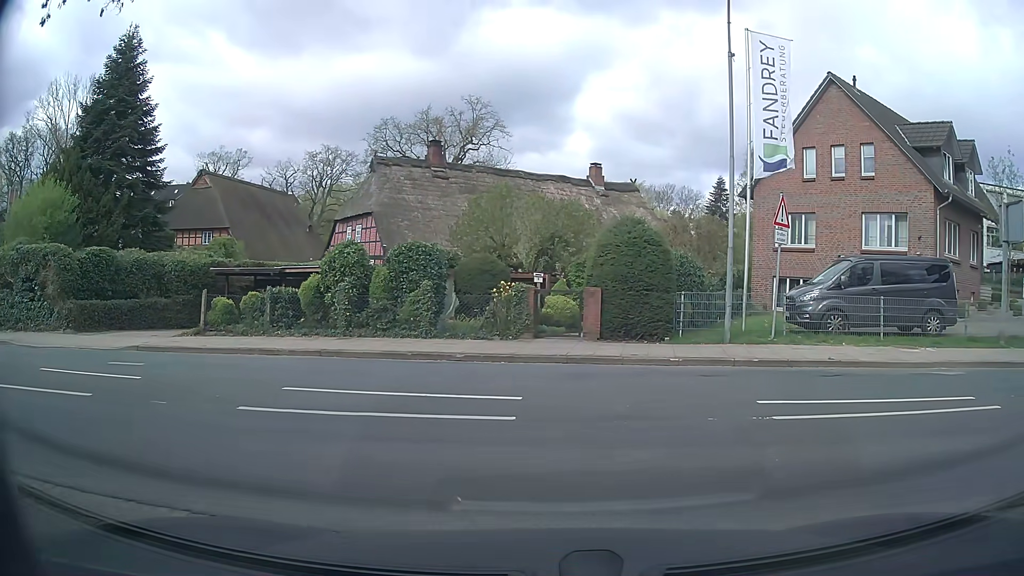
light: Day
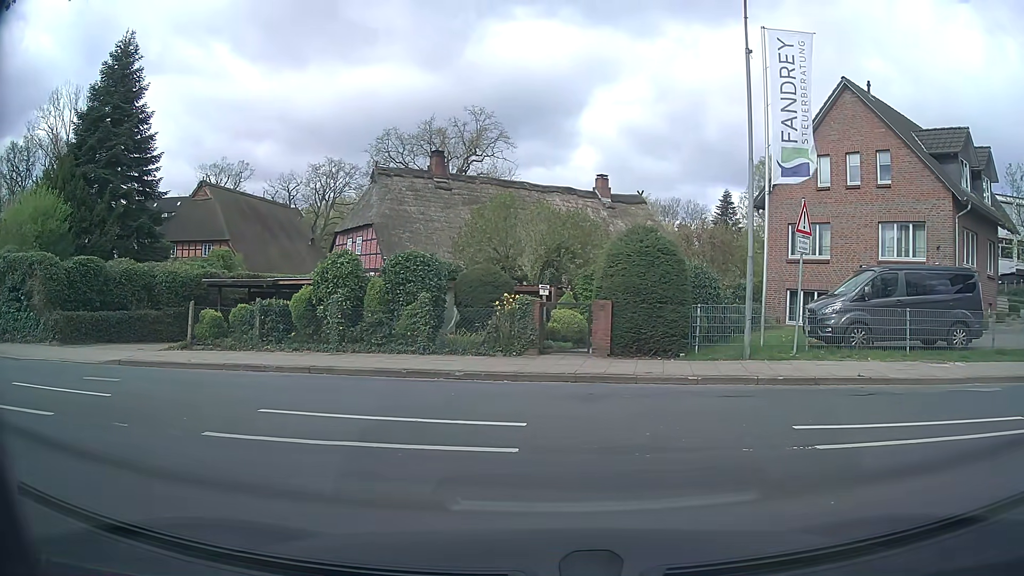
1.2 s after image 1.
(0.0, +1.0) m; 0°
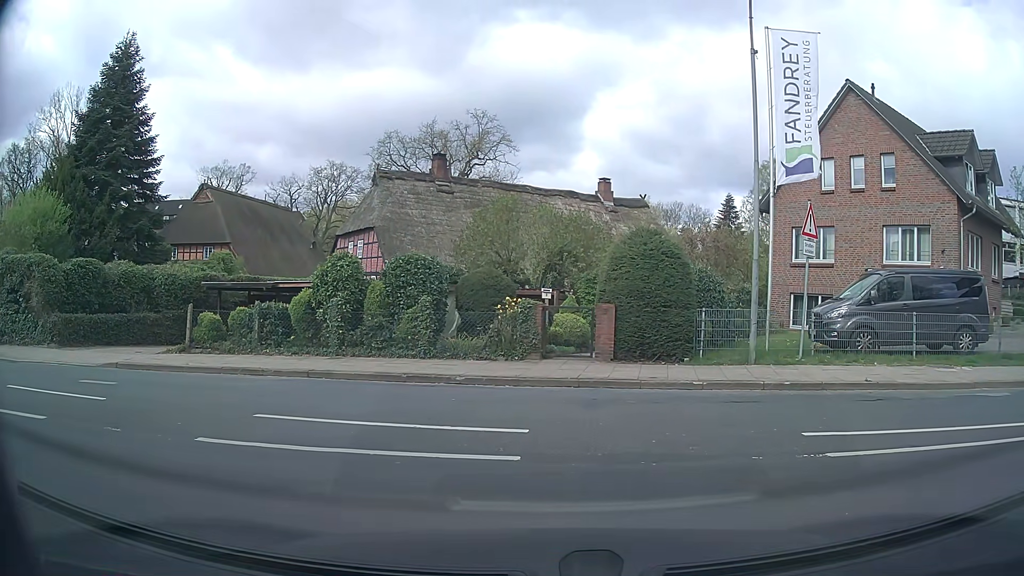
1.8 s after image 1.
(0.0, +0.2) m; 0°
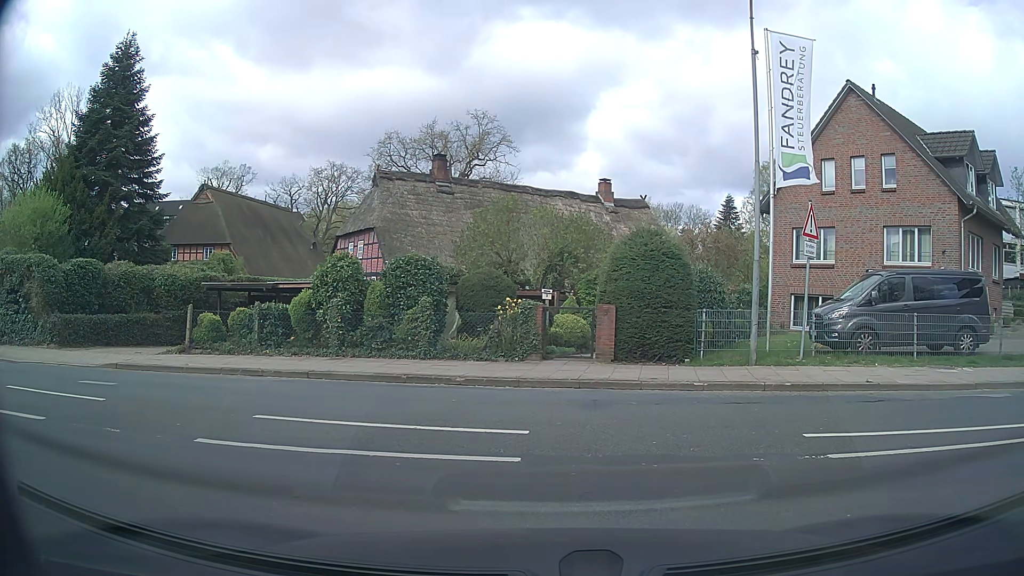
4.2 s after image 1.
(0.0, +0.1) m; 0°
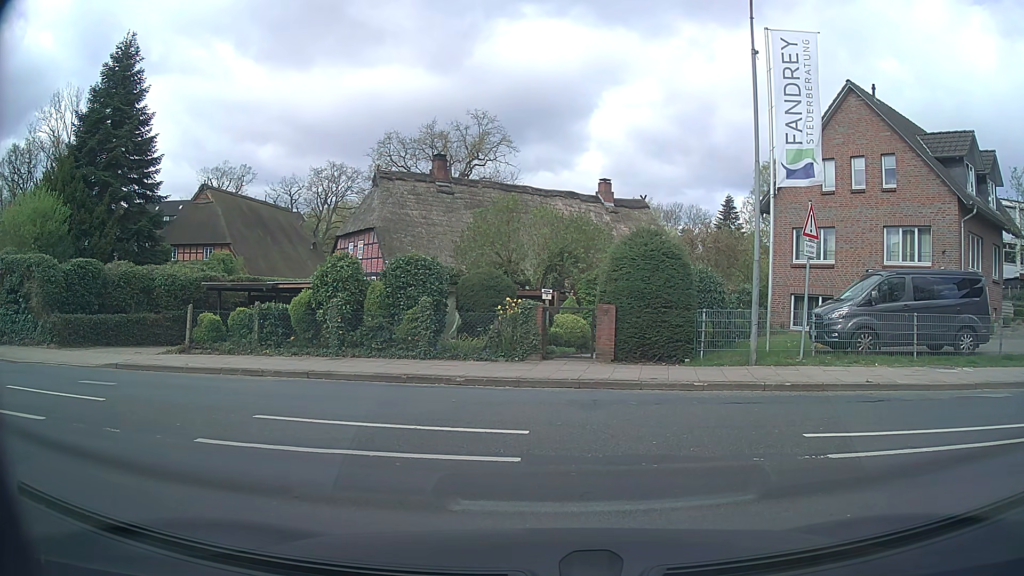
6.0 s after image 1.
(0.0, 0.0) m; 0°
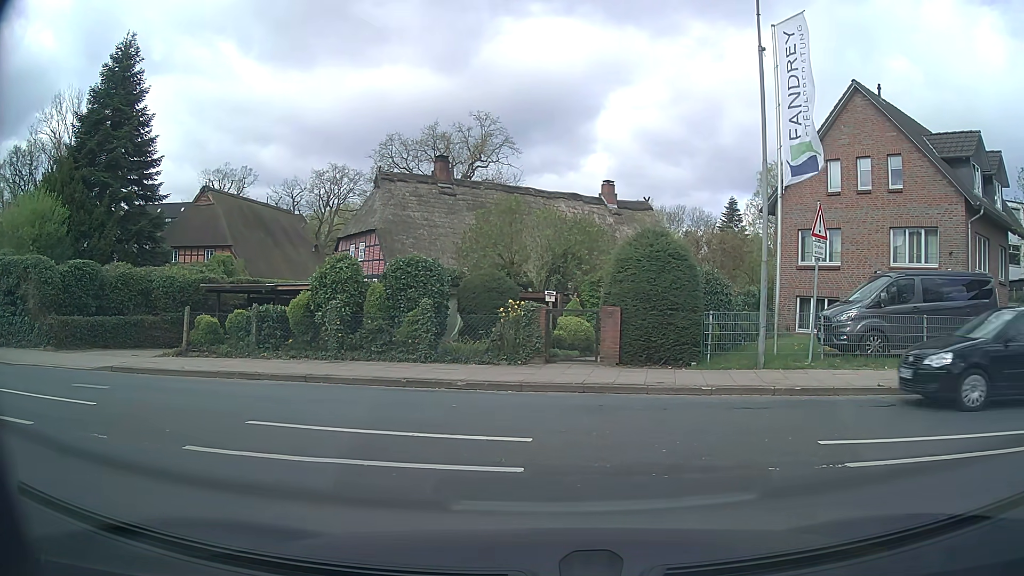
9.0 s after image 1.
(0.0, +0.3) m; 0°
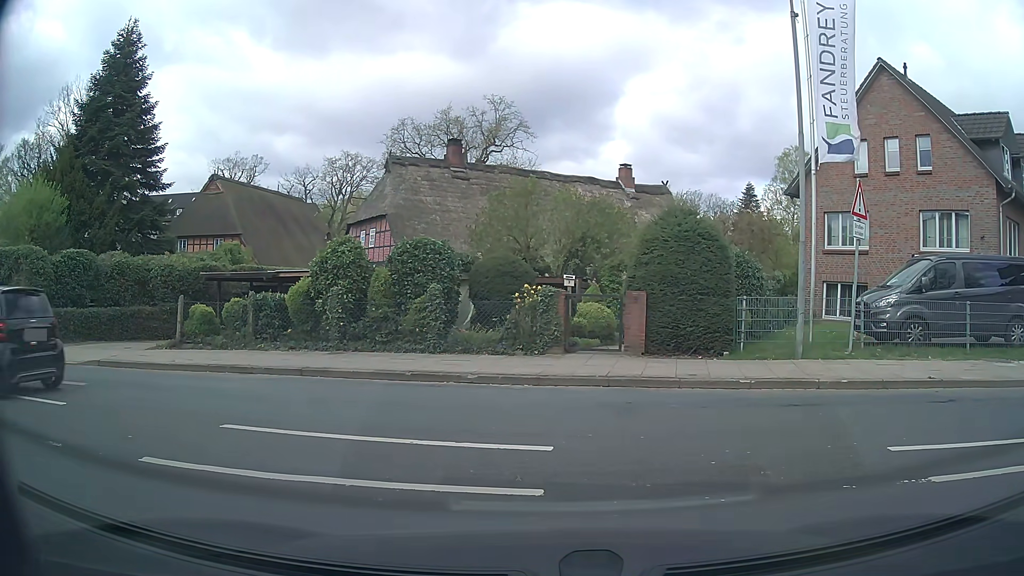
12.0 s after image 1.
(0.0, +1.1) m; 0°
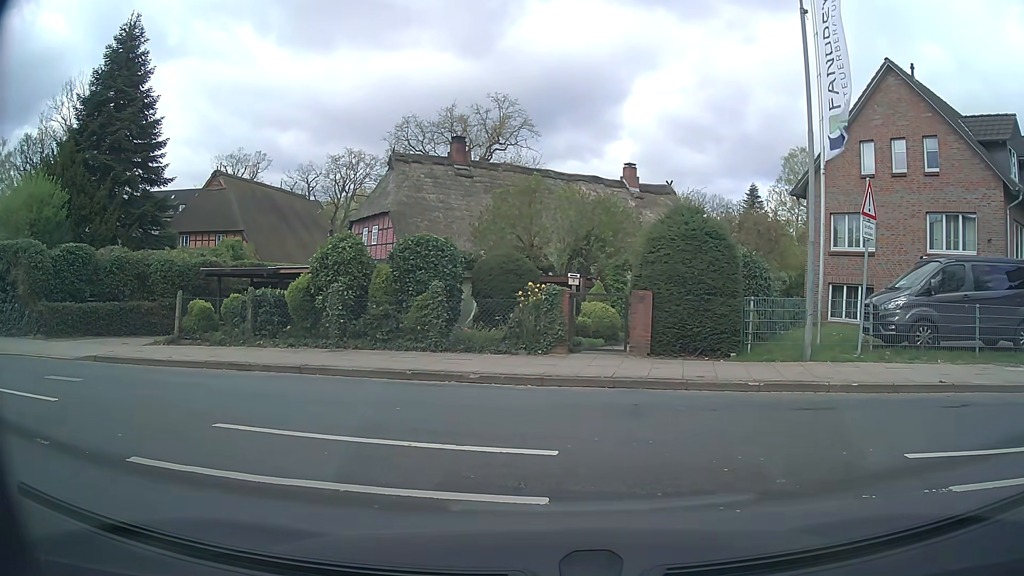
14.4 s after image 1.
(0.0, +0.3) m; 0°
